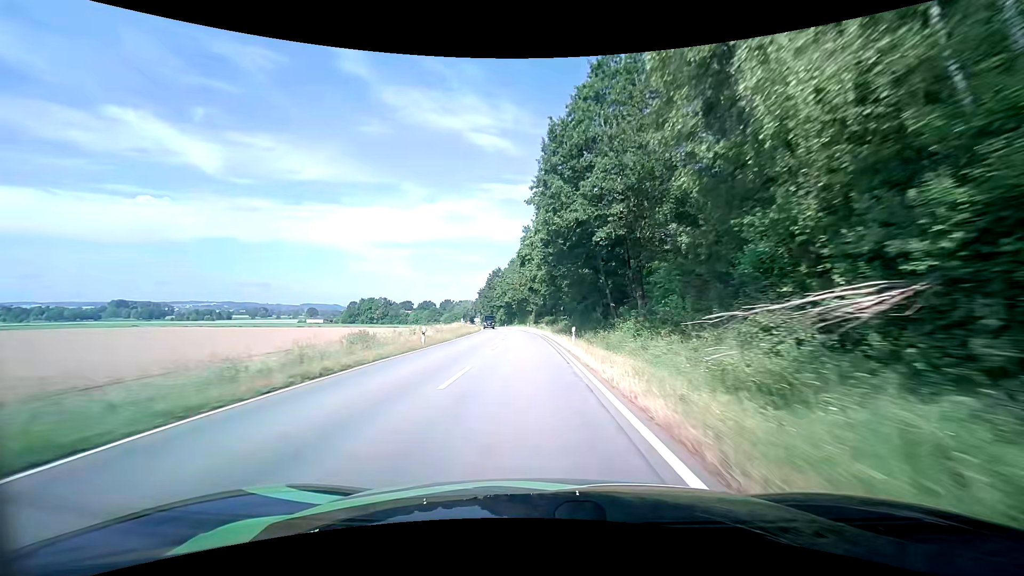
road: tertiary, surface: asphalt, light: Day
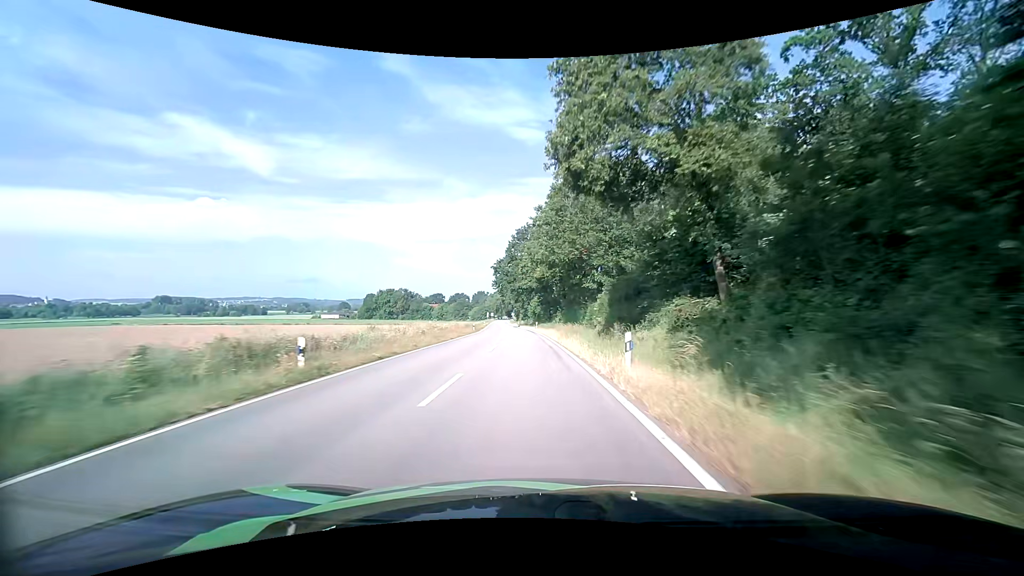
(-2.5, +64.3) m; -5°
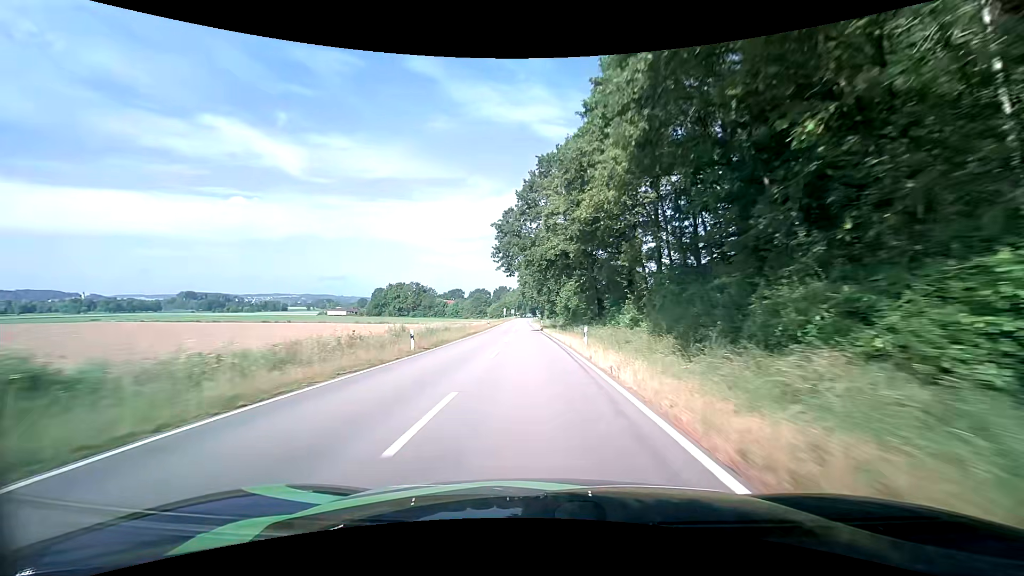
(-1.3, +39.7) m; -3°
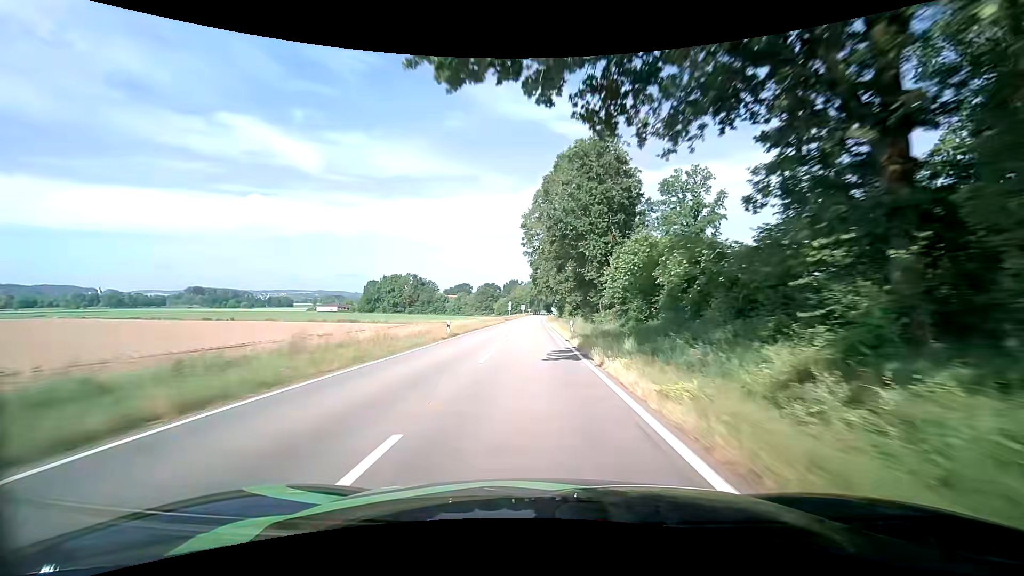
(-0.7, +41.1) m; -2°
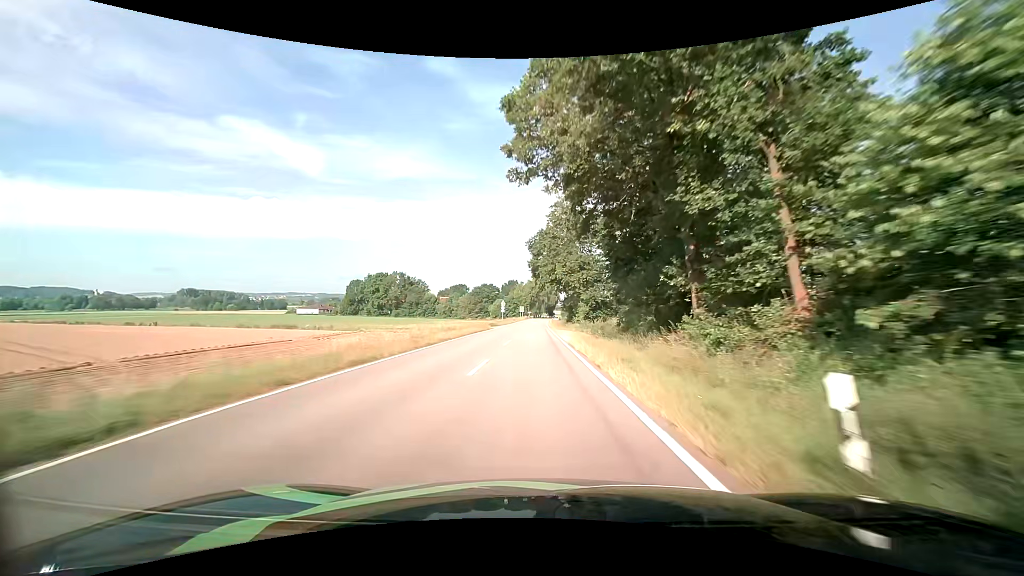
(-0.1, +27.5) m; 0°
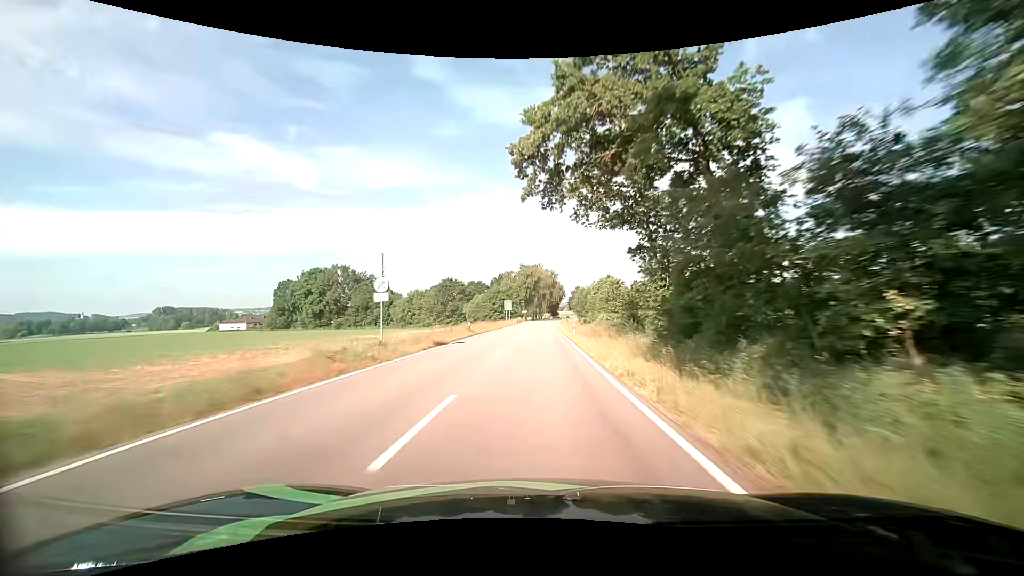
(+0.1, +69.0) m; 0°
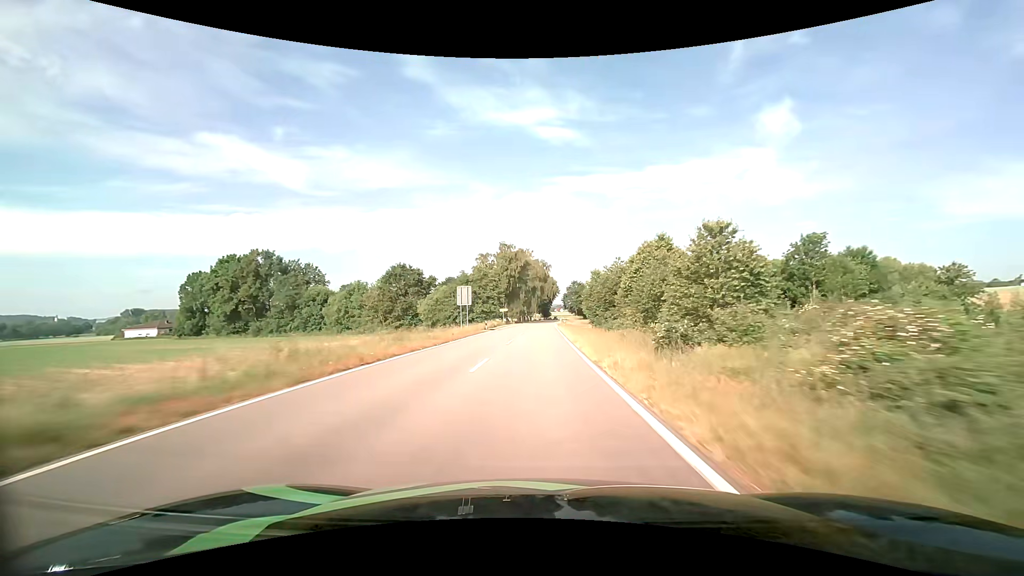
(+0.3, +42.2) m; +1°
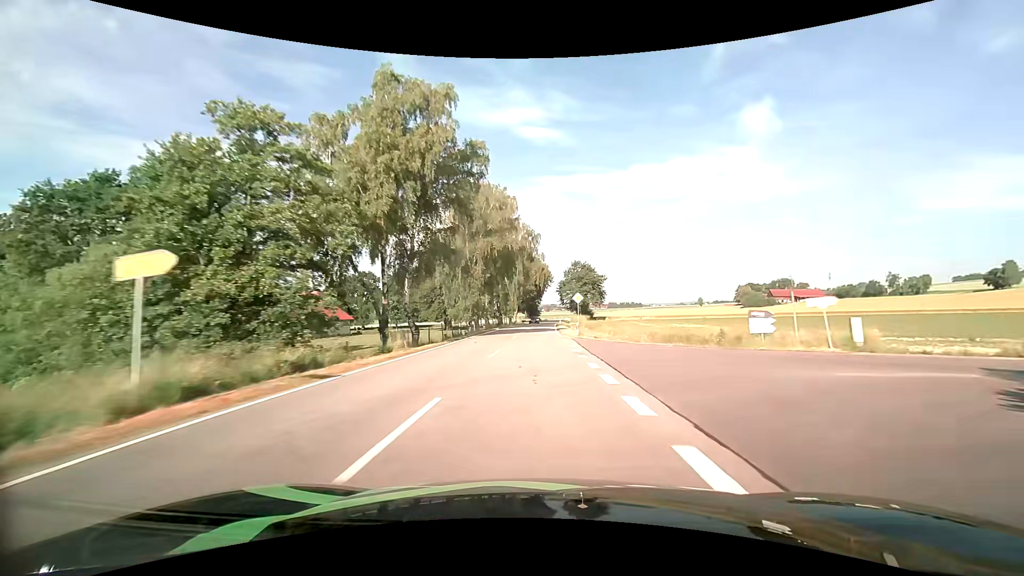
(+0.8, +69.6) m; +1°
(0, +10) (0, +20) (0, +30) (0, +40) (0, +50) (+1, +60) (+1, +70) (+1, +80) (+2, +90) (+2, +100) m
